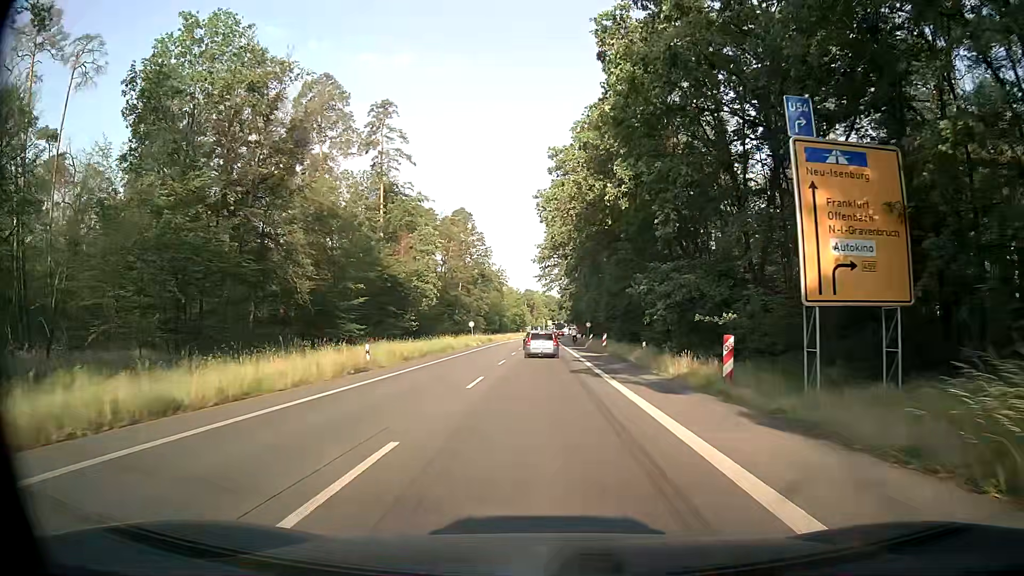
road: secondary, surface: asphalt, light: Day
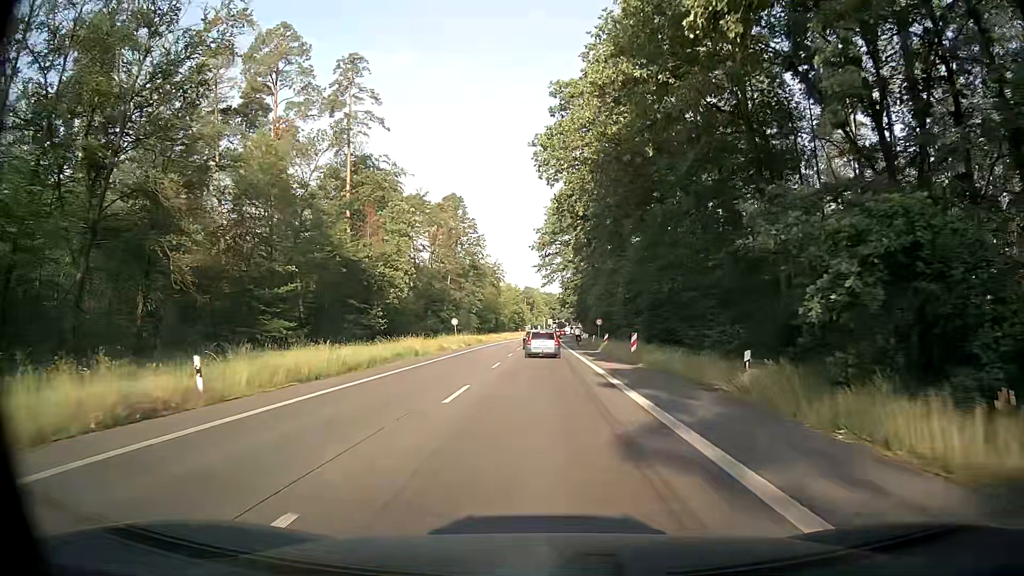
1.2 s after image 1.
(+0.2, +15.2) m; +1°
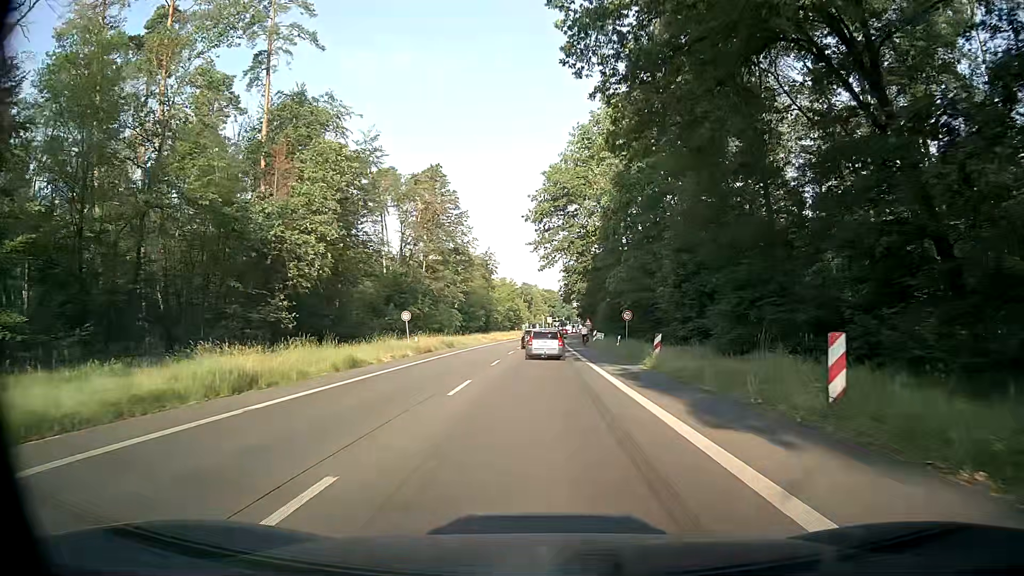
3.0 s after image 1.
(0.0, +22.3) m; +1°
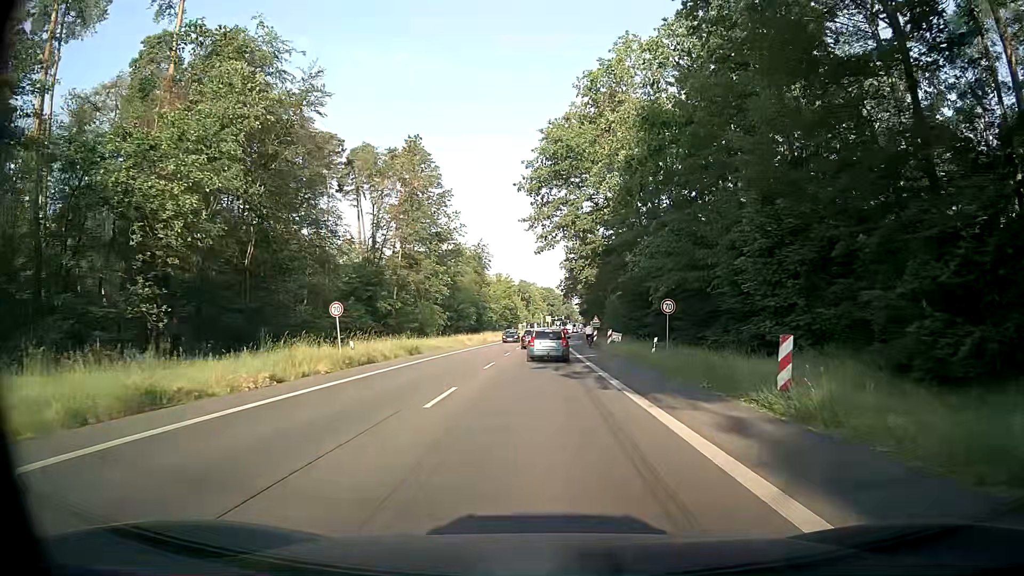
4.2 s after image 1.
(-0.2, +14.1) m; -1°
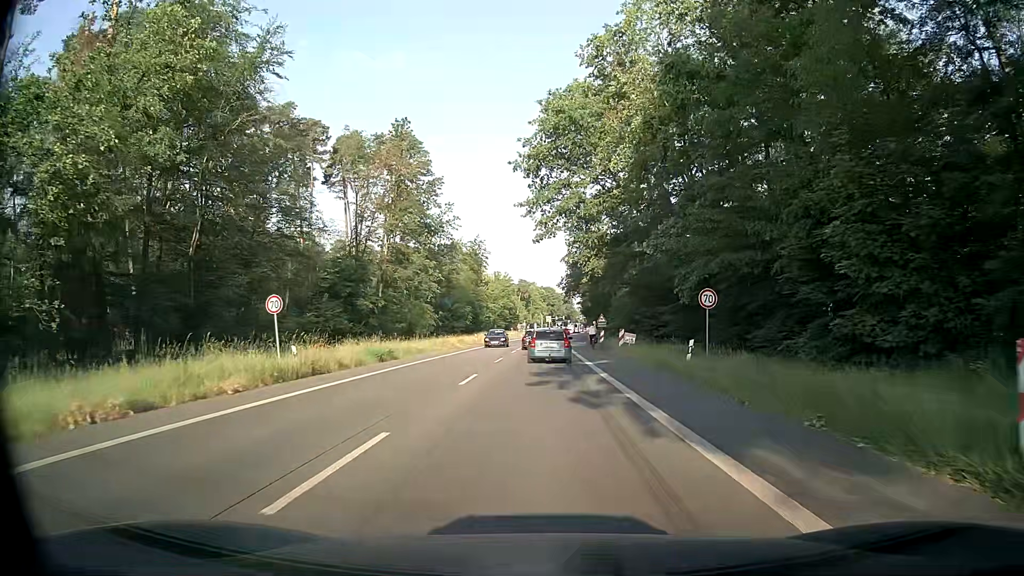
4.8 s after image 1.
(0.0, +6.8) m; 0°
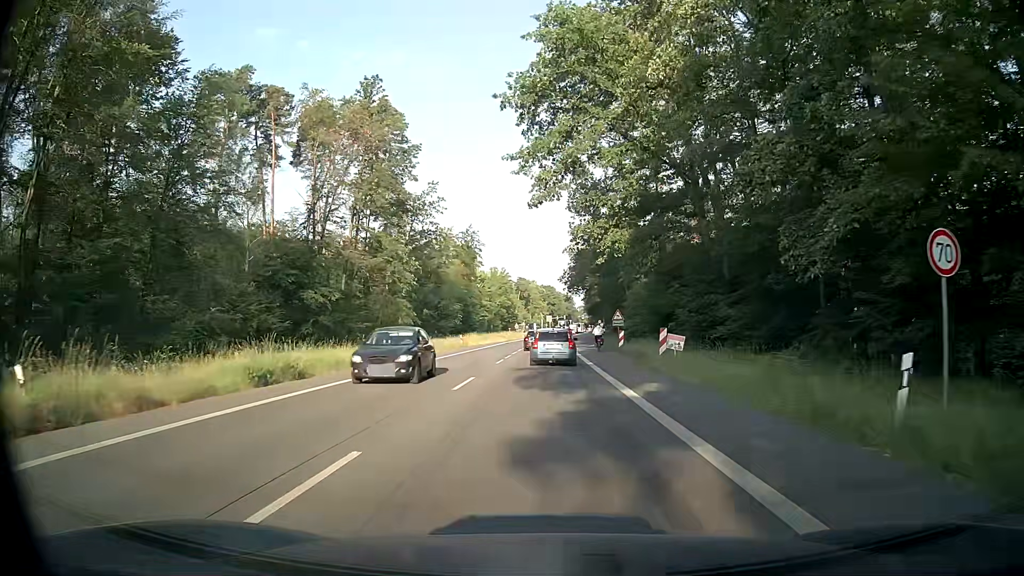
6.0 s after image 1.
(-0.1, +13.0) m; -1°
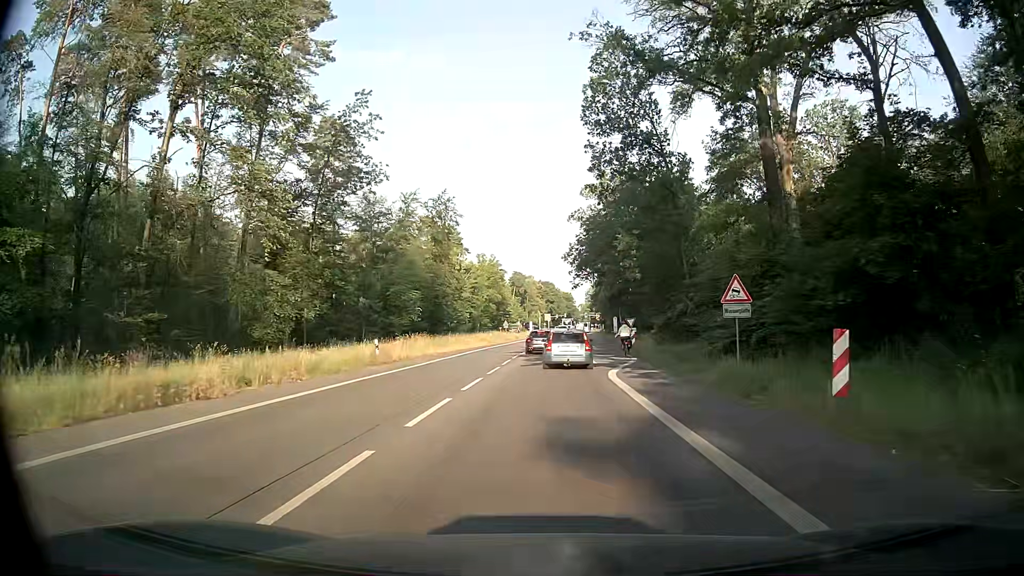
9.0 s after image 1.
(+0.1, +29.7) m; +1°
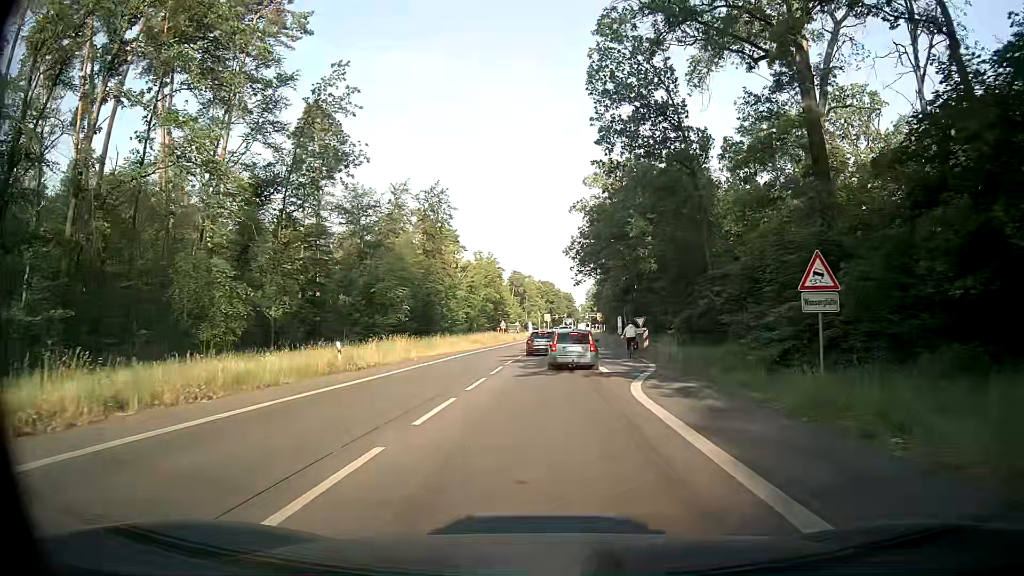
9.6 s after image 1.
(0.0, +5.6) m; 0°
(0, +10) (0, +20) (0, +30) (0, +40) (0, +50) (+1, +60) (+1, +70) (+2, +80) (+2, +90) (+3, +100) m
